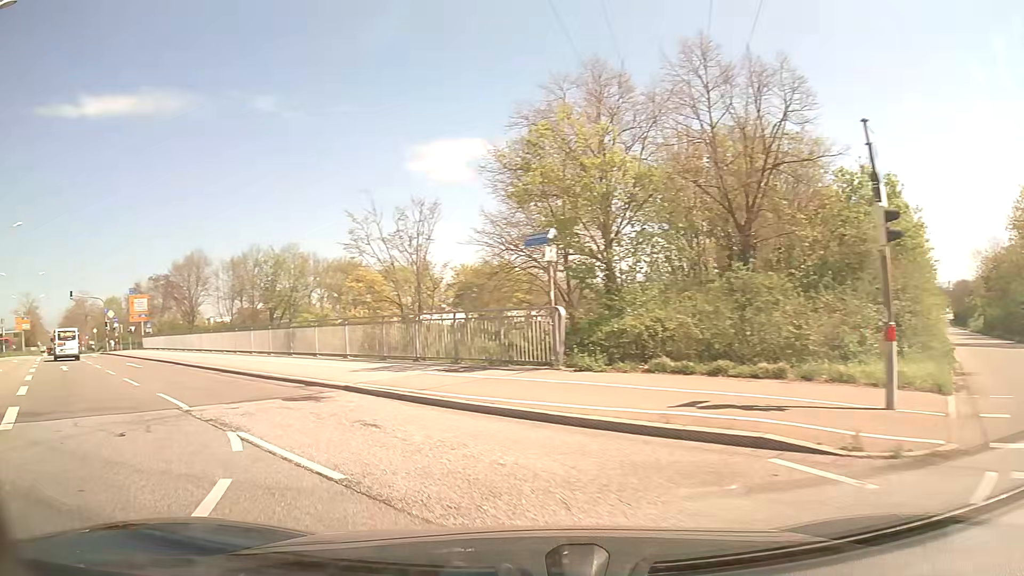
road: primary_link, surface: asphalt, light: Day
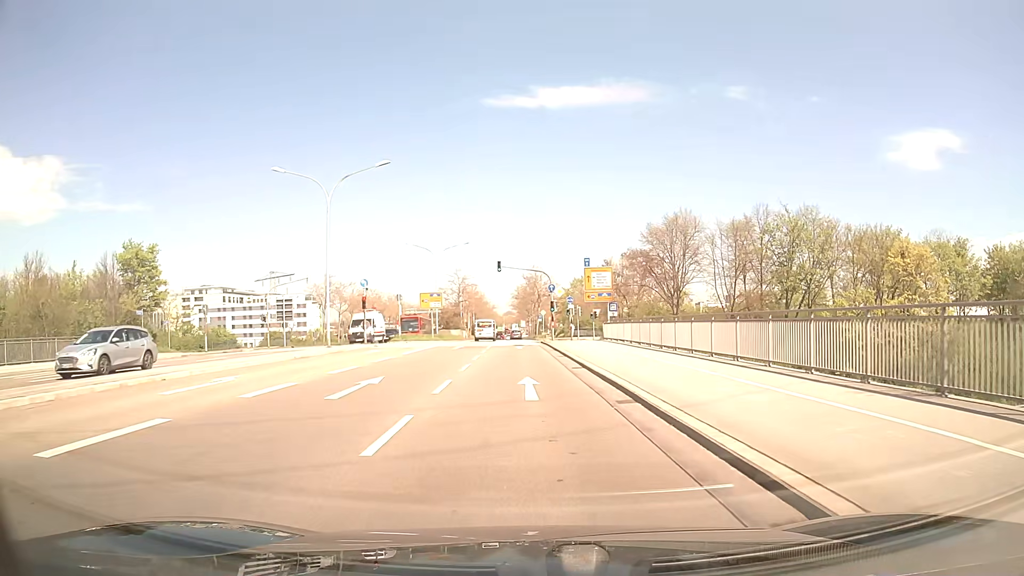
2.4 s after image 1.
(-7.2, +15.7) m; -41°
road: primary
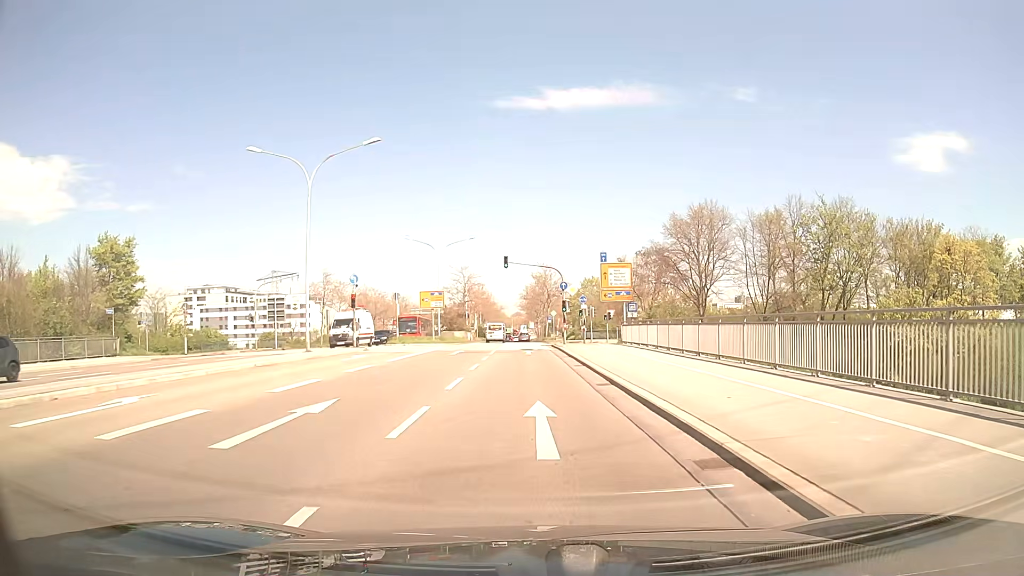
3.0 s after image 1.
(-0.1, +4.9) m; -1°
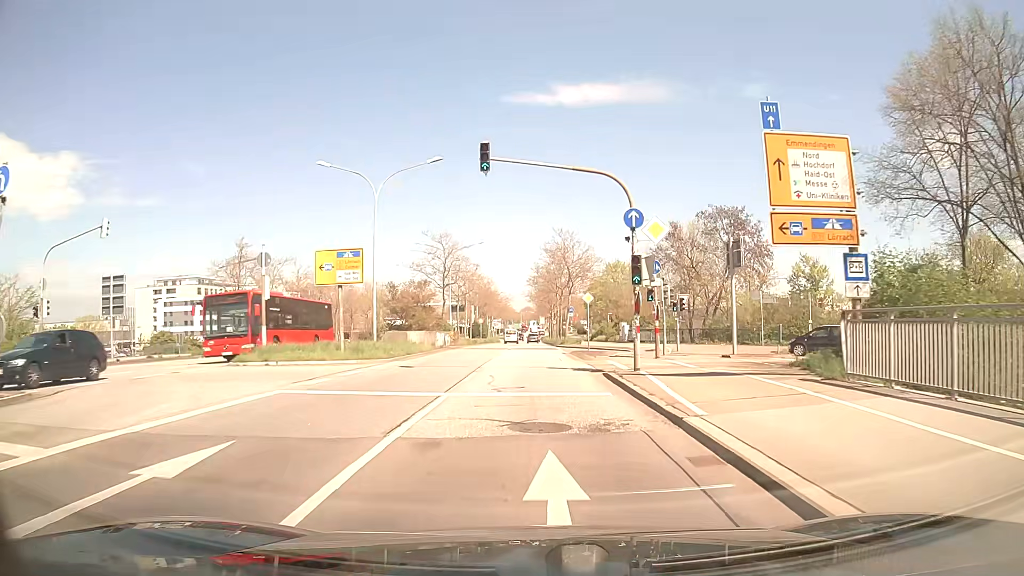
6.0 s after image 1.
(-0.2, +29.7) m; -1°
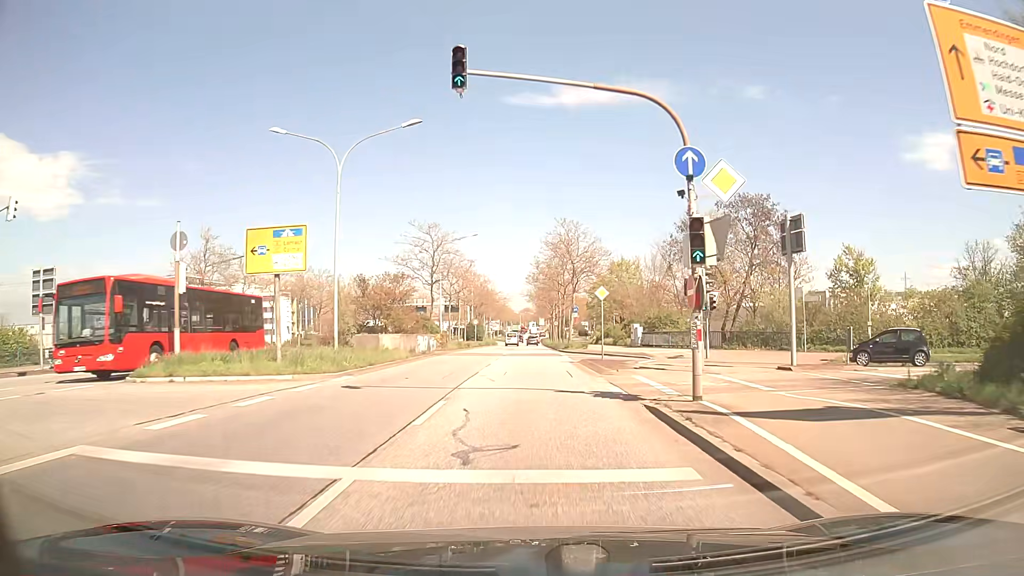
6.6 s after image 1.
(0.0, +6.9) m; 0°
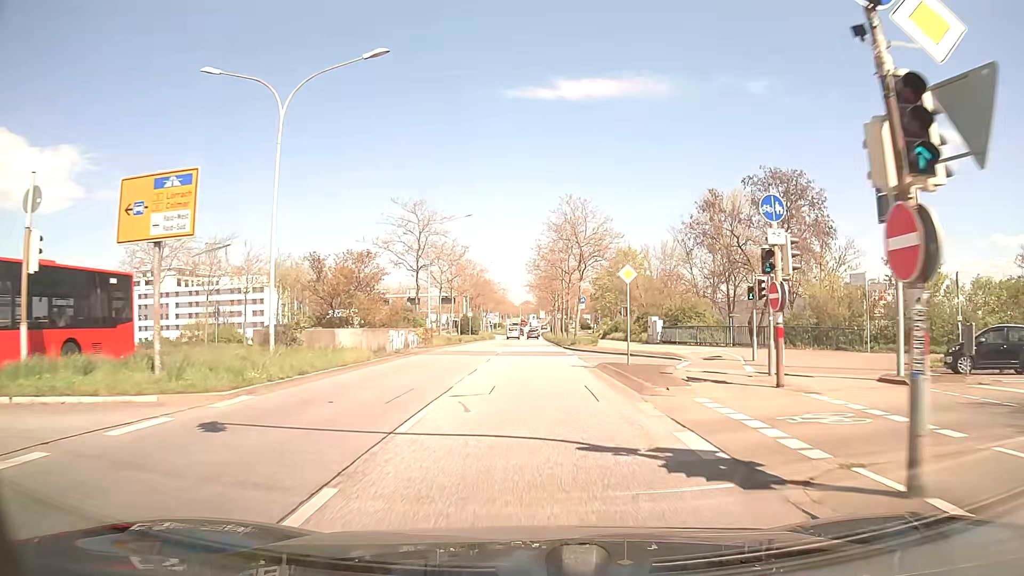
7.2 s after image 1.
(0.0, +7.1) m; 0°
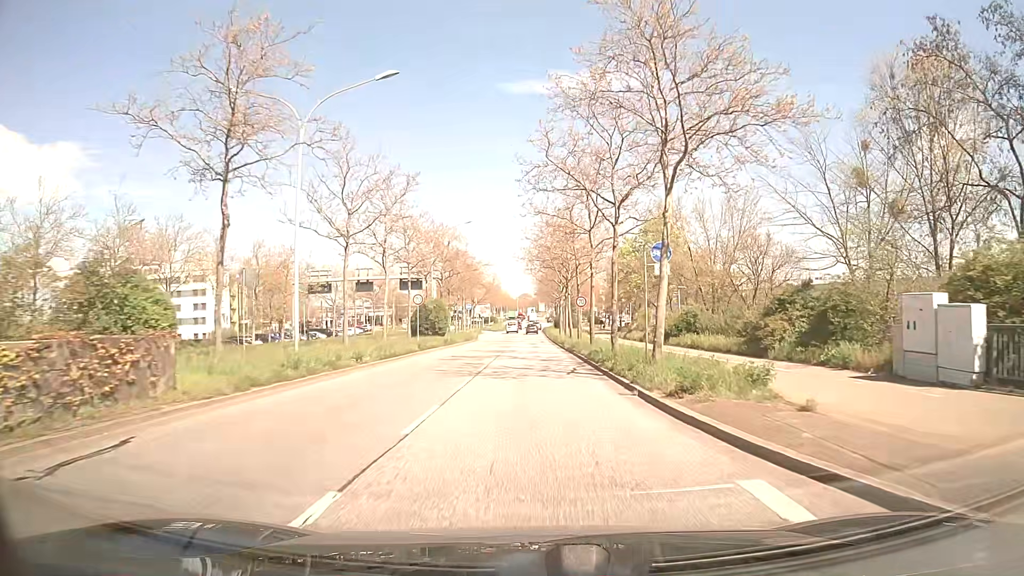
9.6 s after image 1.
(-0.1, +30.1) m; 0°
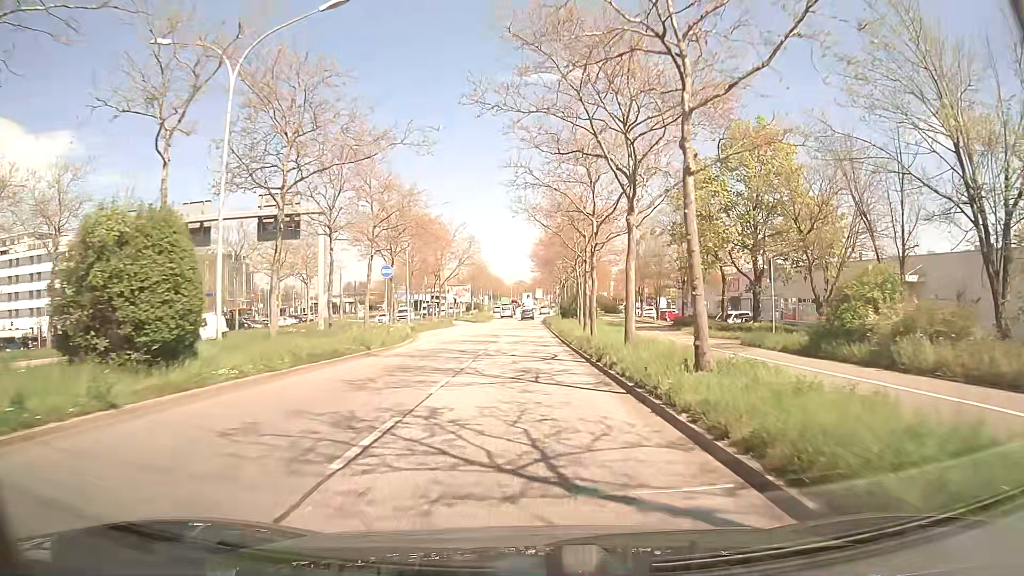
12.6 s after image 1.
(+0.2, +38.1) m; +1°
(0, +10) (0, +20) (0, +30) (0, +40) (0, +50) (-1, +60) (-1, +70) (-1, +80) (-1, +90) (-1, +100) m
